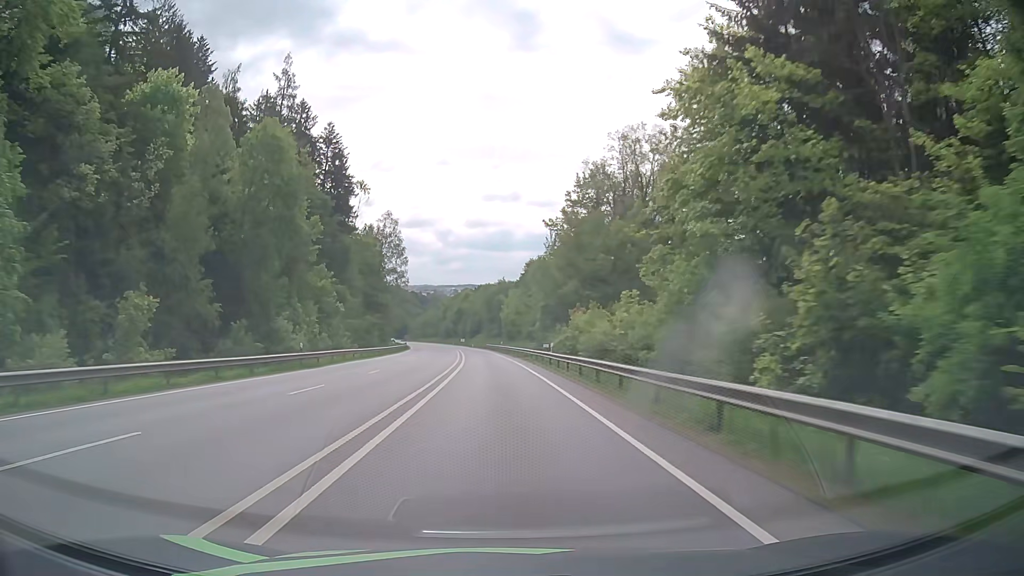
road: primary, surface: asphalt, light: Day
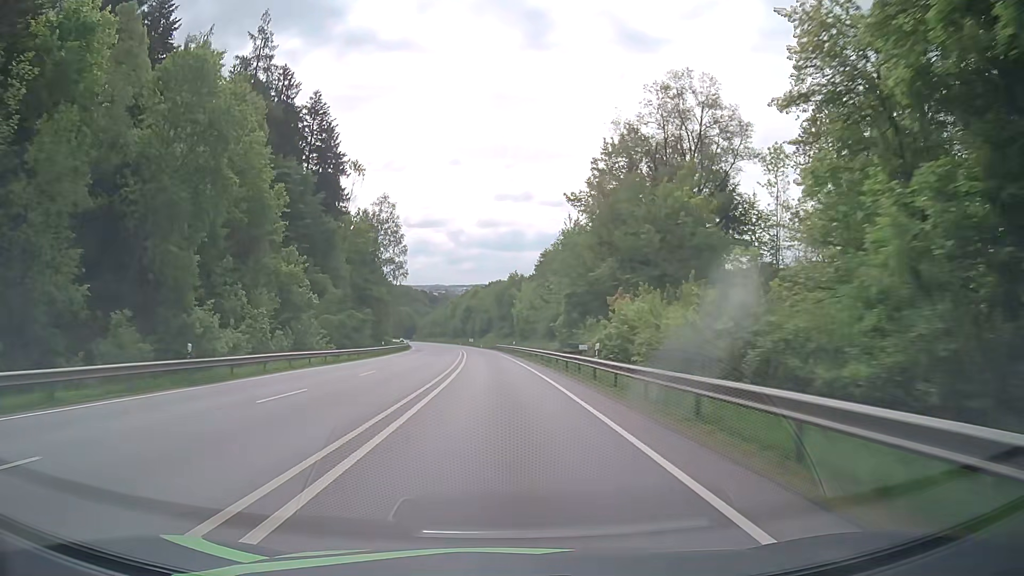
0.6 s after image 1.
(-0.2, +14.8) m; -1°
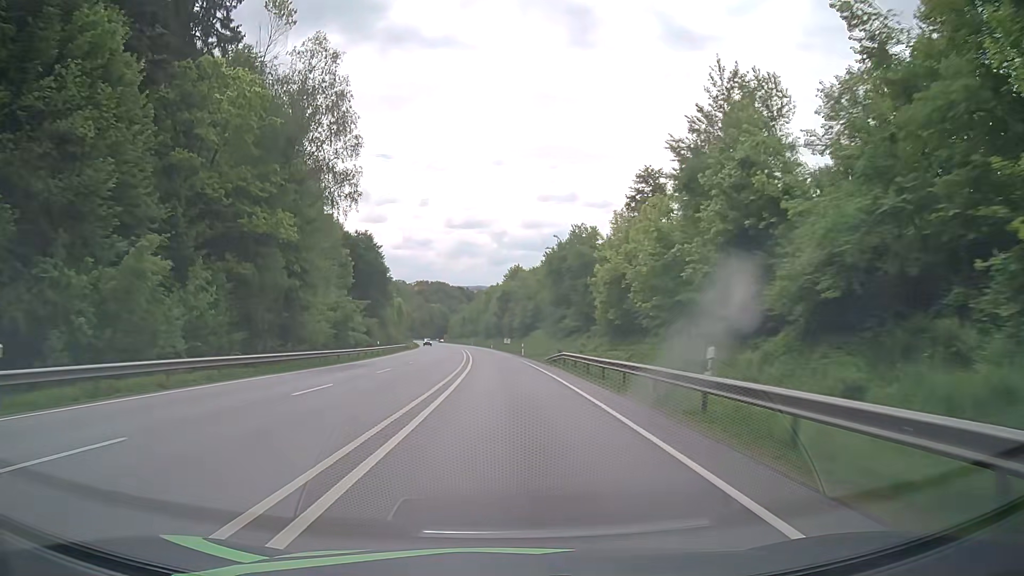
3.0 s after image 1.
(-2.1, +59.2) m; -4°
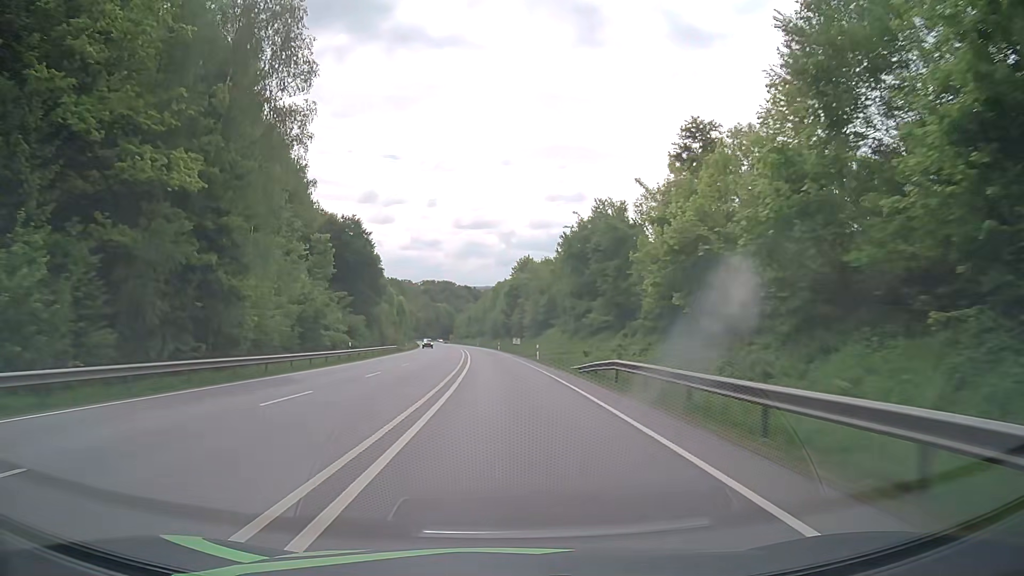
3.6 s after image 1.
(-0.1, +14.7) m; -1°
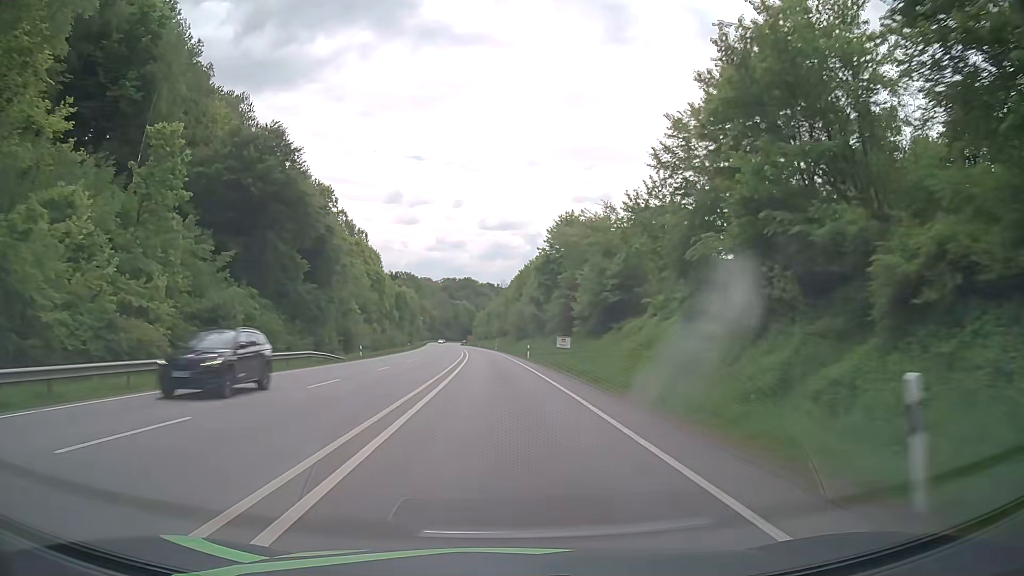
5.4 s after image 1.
(-0.7, +43.6) m; -2°
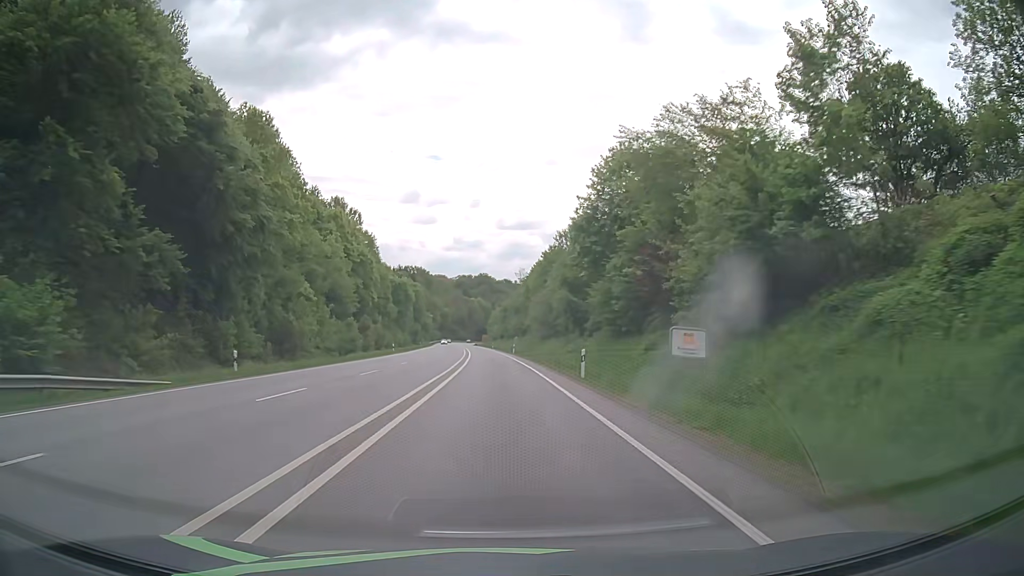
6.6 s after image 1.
(-0.4, +28.6) m; -1°
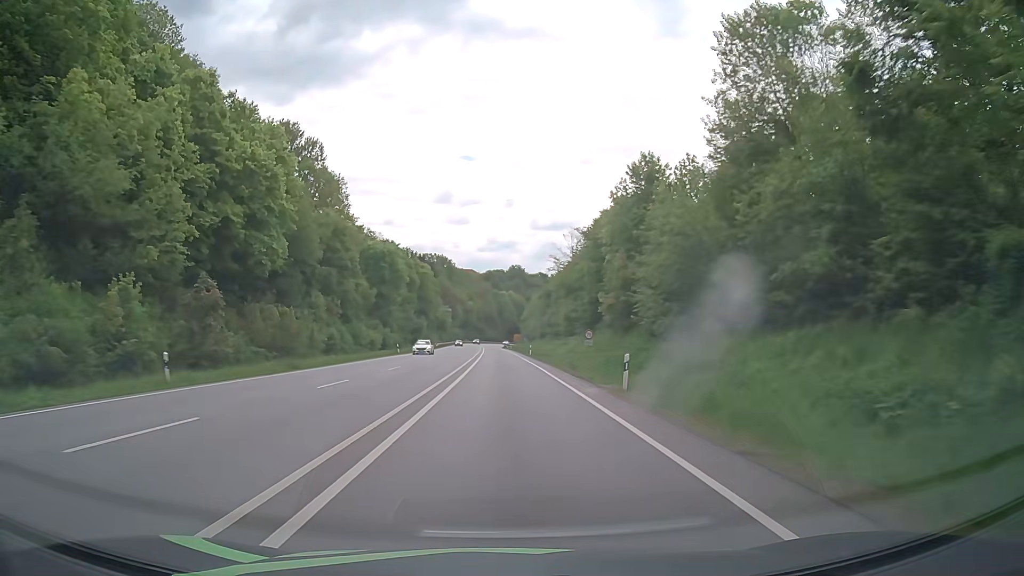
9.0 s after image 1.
(-1.6, +56.4) m; -3°
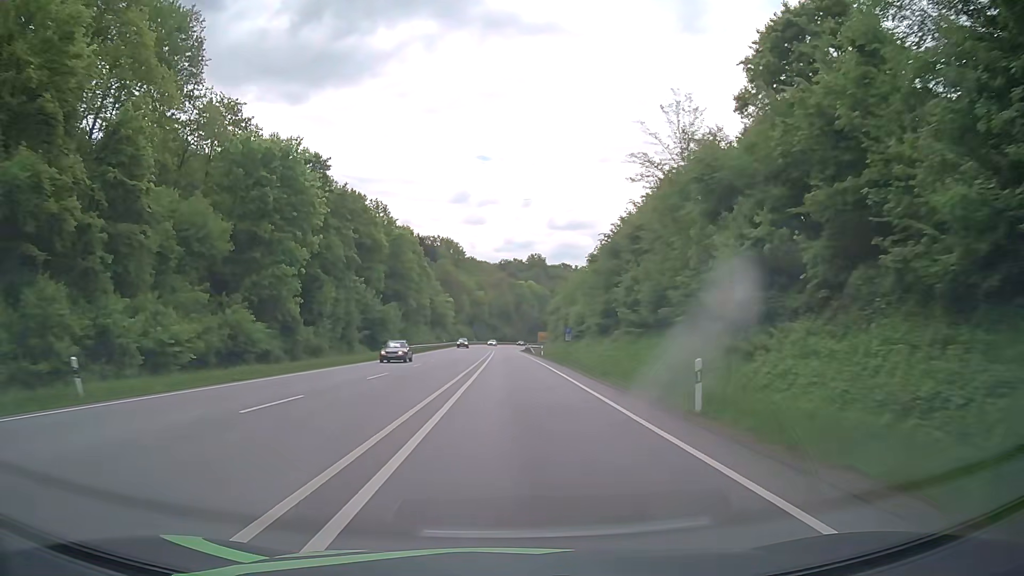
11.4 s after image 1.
(-0.6, +55.4) m; -1°
(0, +10) (0, +20) (0, +30) (0, +40) (0, +50) (0, +60) (0, +70) (0, +80) (0, +90) (0, +100) m
